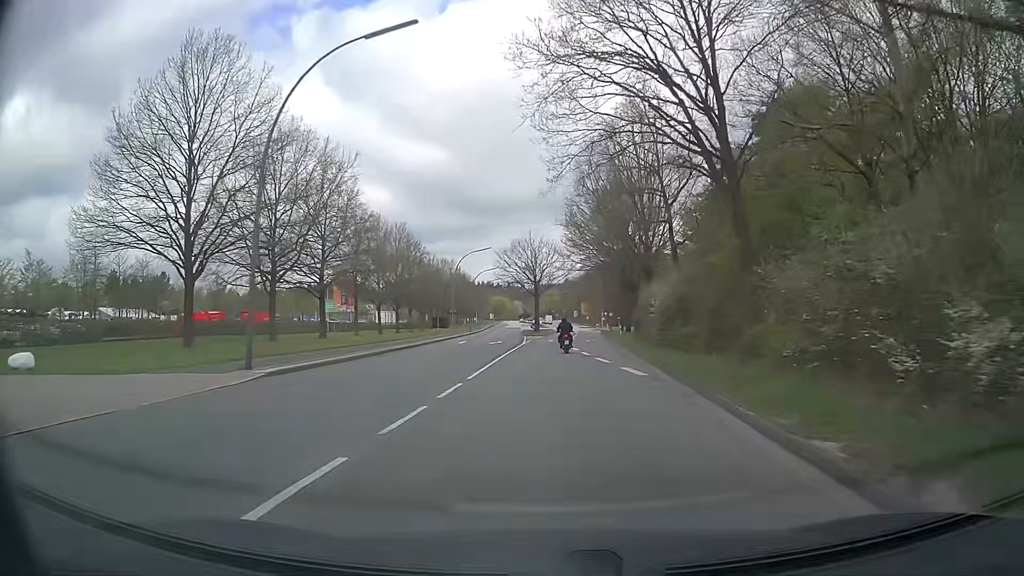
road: secondary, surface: asphalt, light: Day
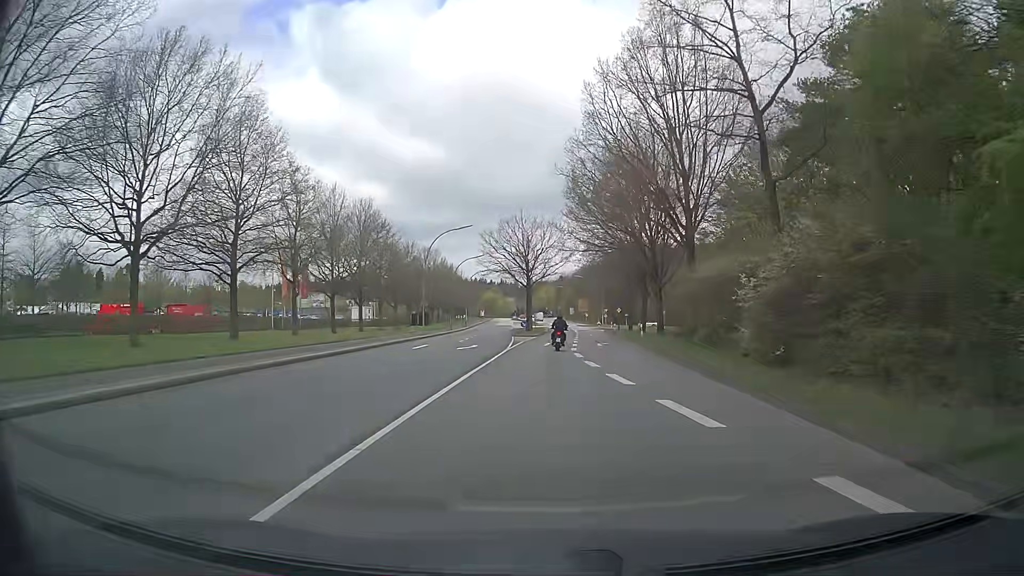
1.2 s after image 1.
(0.0, +15.7) m; +1°
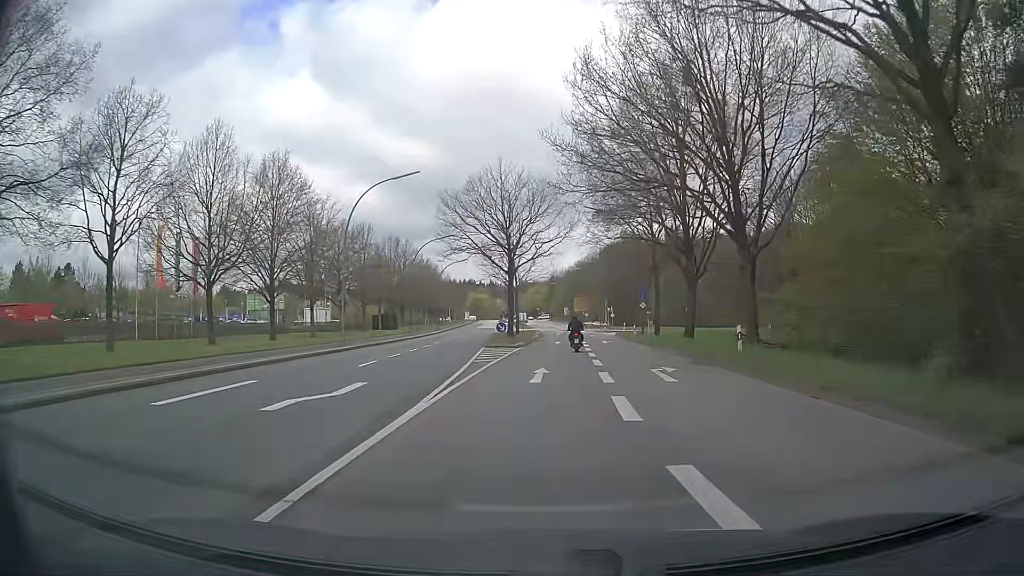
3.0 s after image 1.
(0.0, +23.2) m; 0°
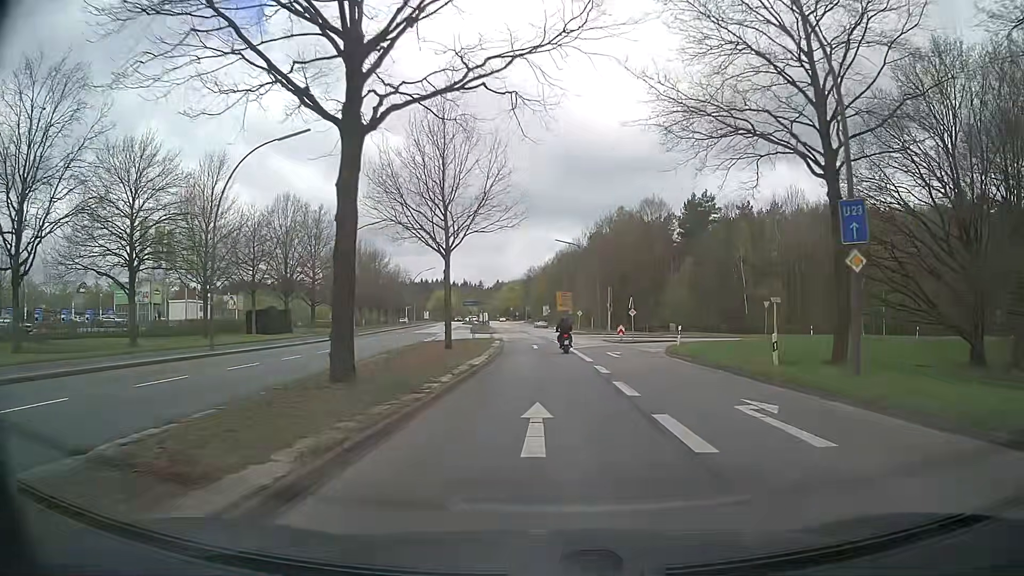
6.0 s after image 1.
(+0.7, +38.2) m; +2°
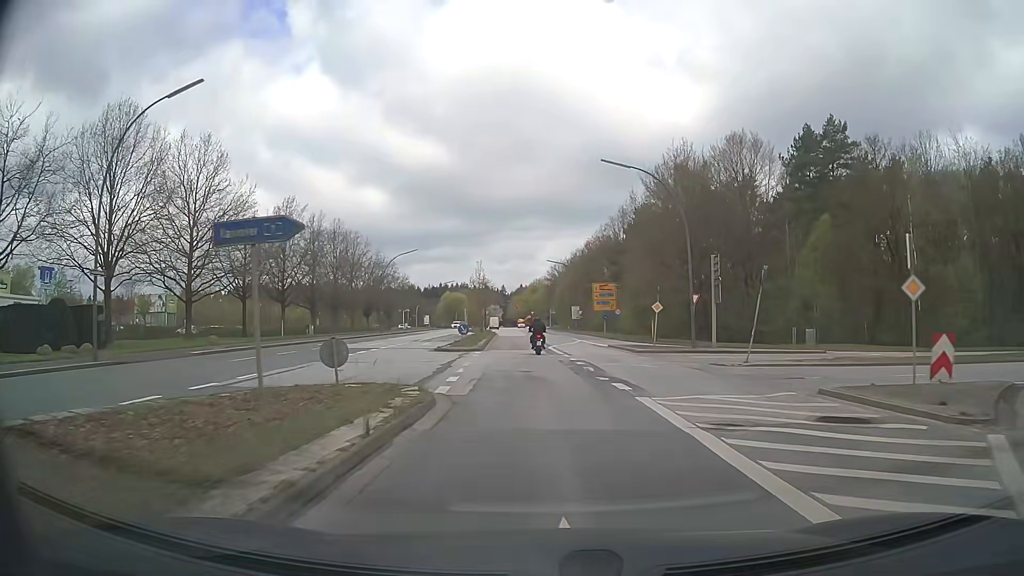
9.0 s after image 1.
(-0.5, +36.9) m; -2°
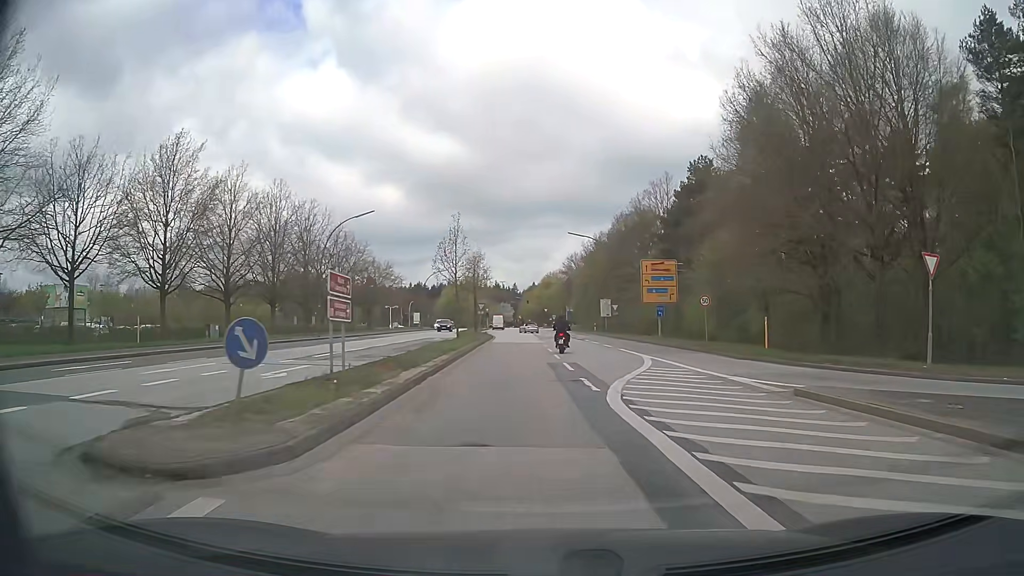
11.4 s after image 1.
(-0.6, +28.2) m; -1°
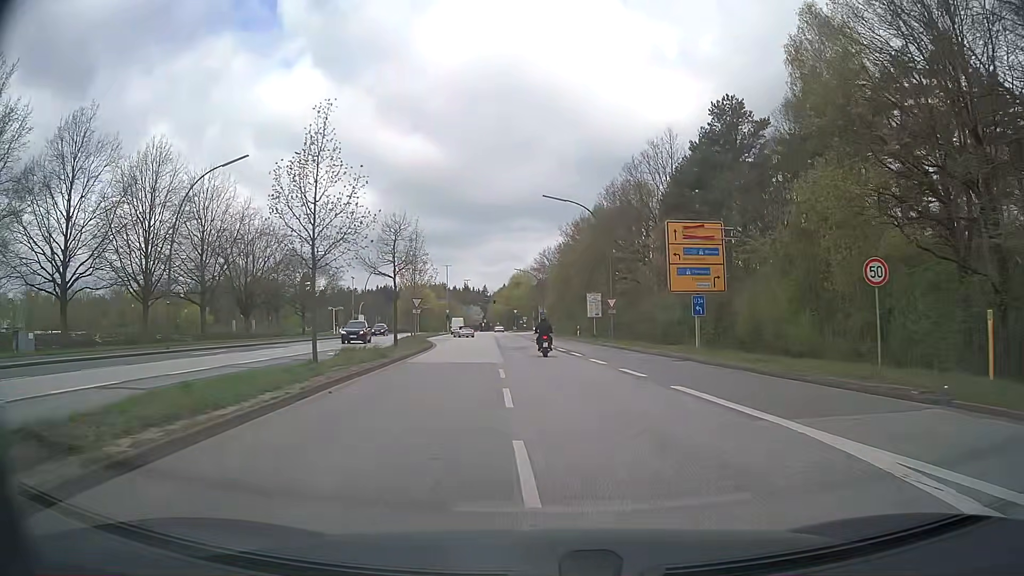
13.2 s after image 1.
(+0.5, +20.3) m; +2°
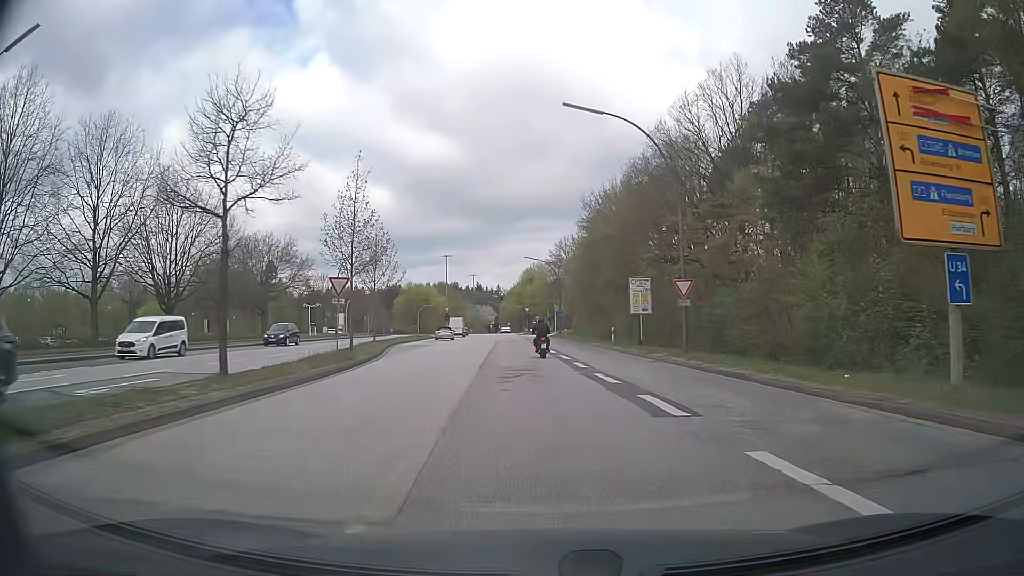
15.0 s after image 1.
(-0.1, +19.6) m; -1°
